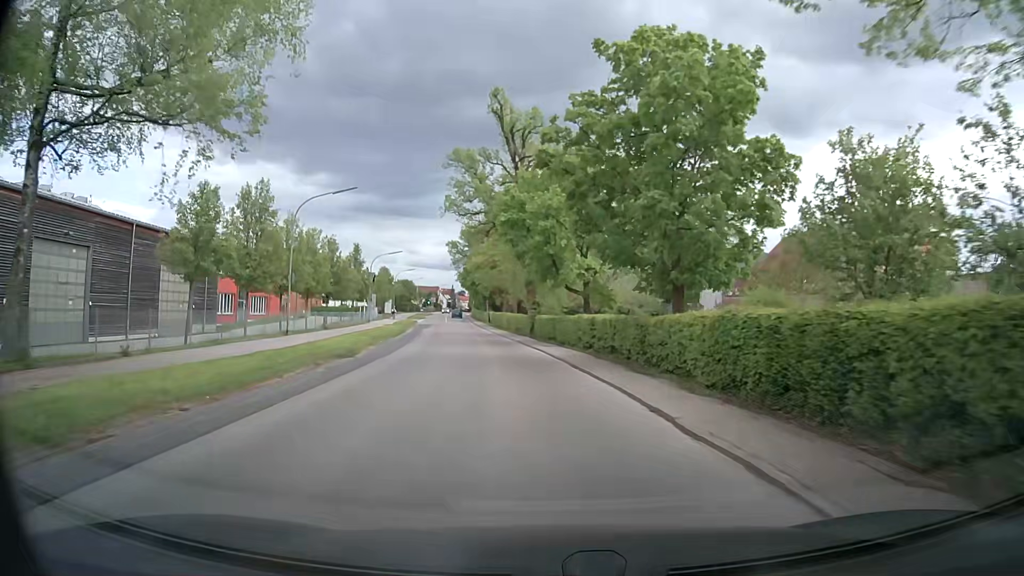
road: secondary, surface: asphalt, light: Day
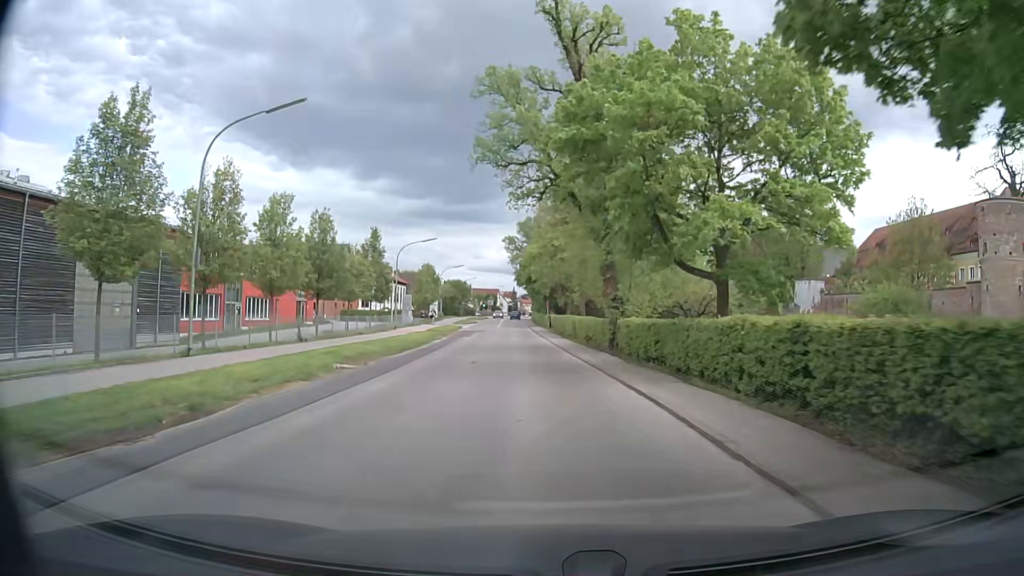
(-0.8, +15.3) m; -6°
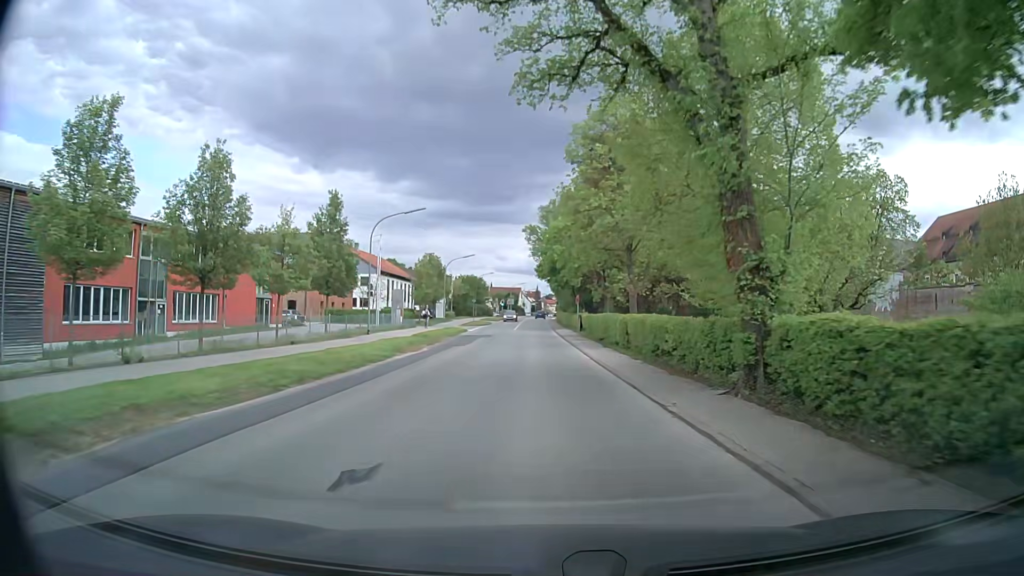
(-0.3, +15.6) m; -2°
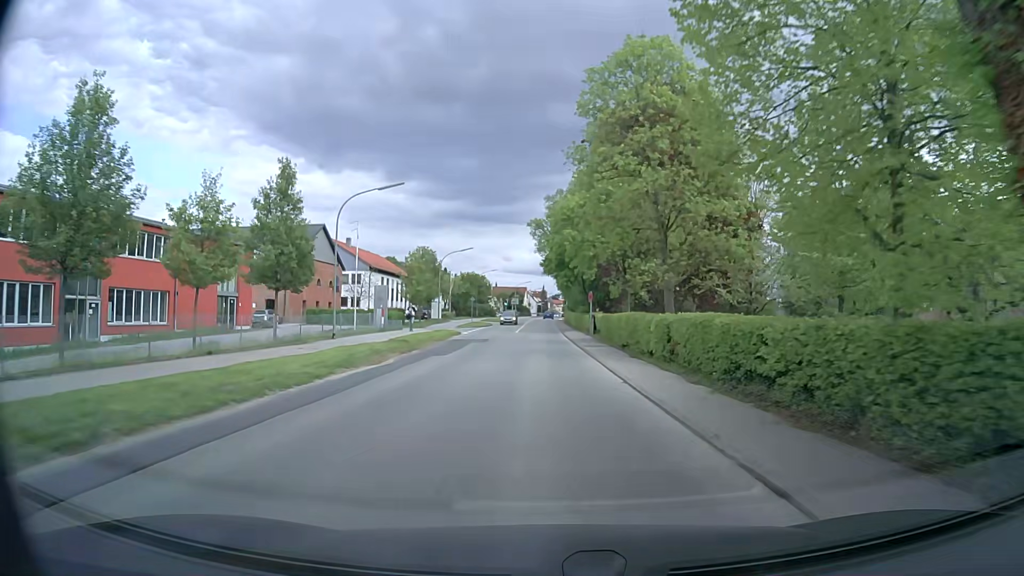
(-0.1, +7.8) m; -1°
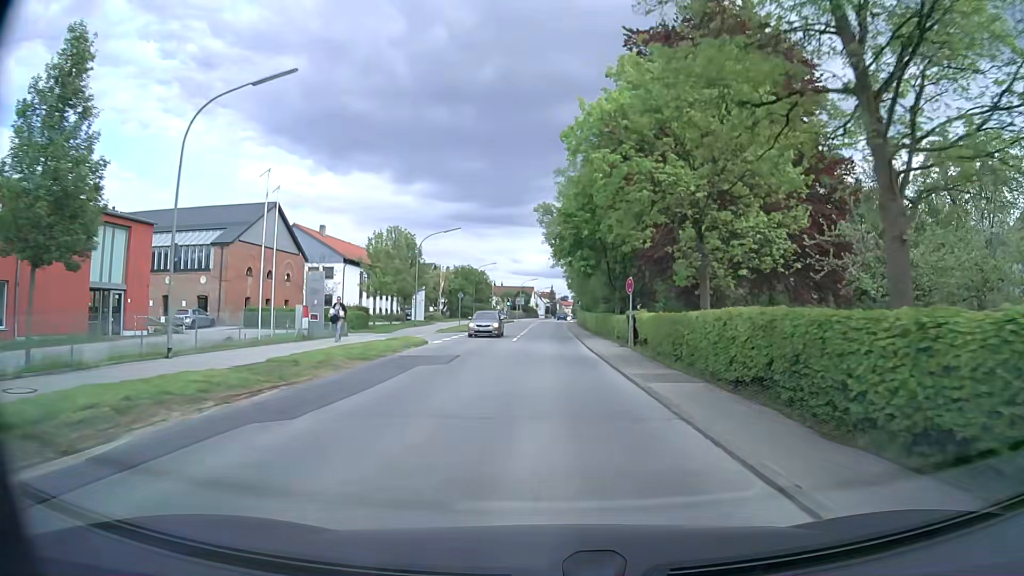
(-0.1, +15.9) m; -1°
